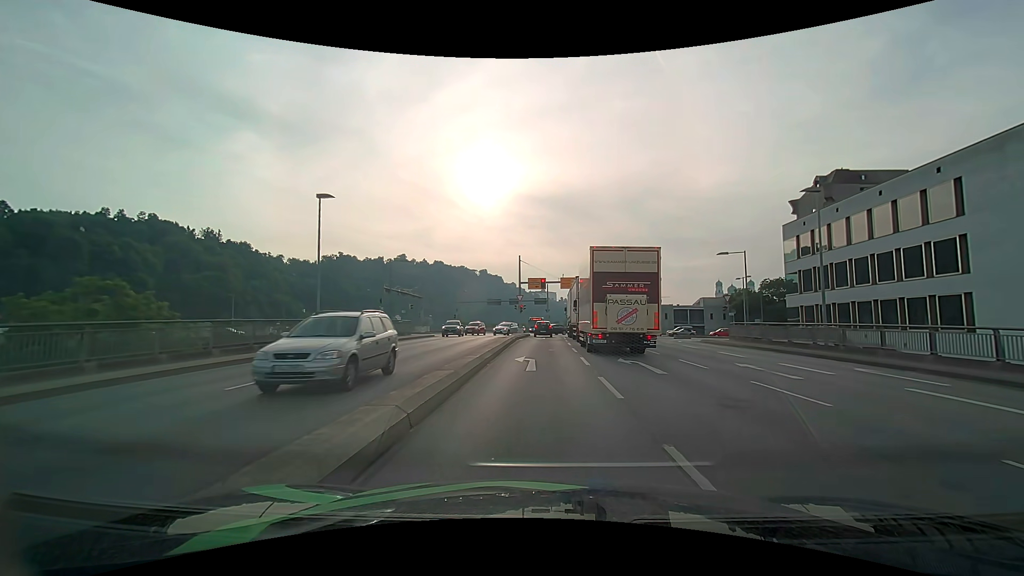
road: primary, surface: asphalt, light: Day
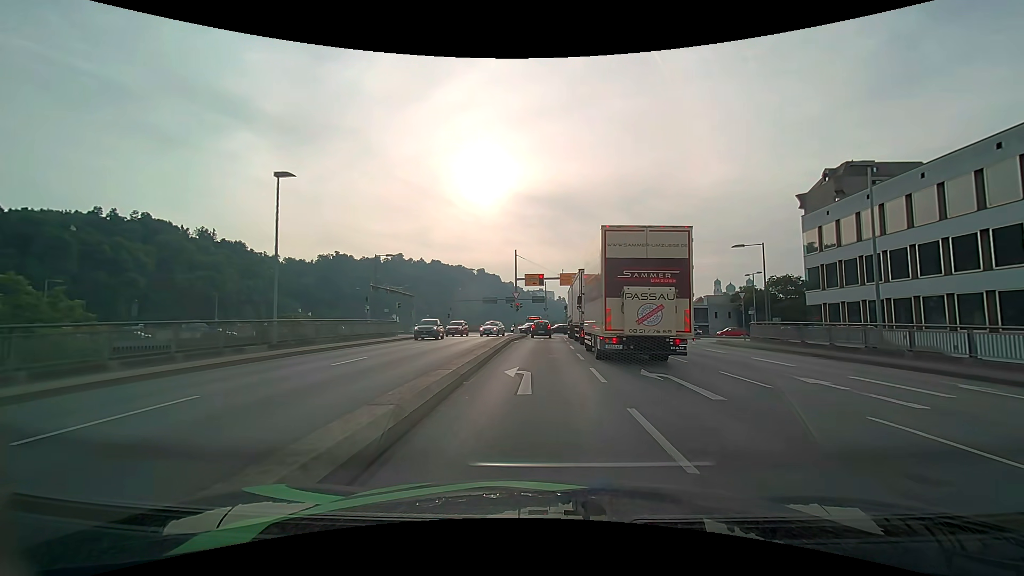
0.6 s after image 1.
(0.0, +3.9) m; 0°
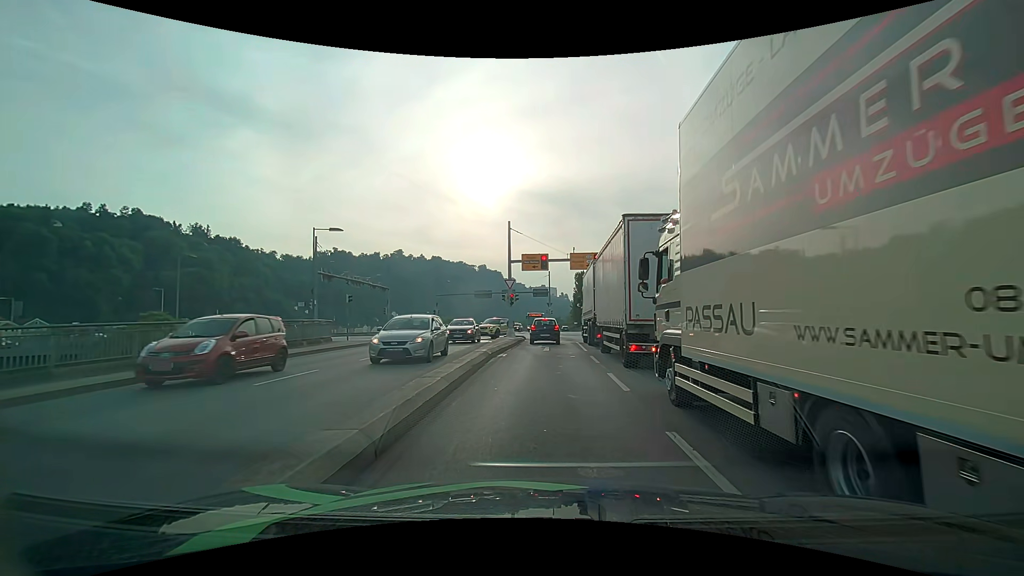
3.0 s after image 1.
(0.0, +13.2) m; -1°
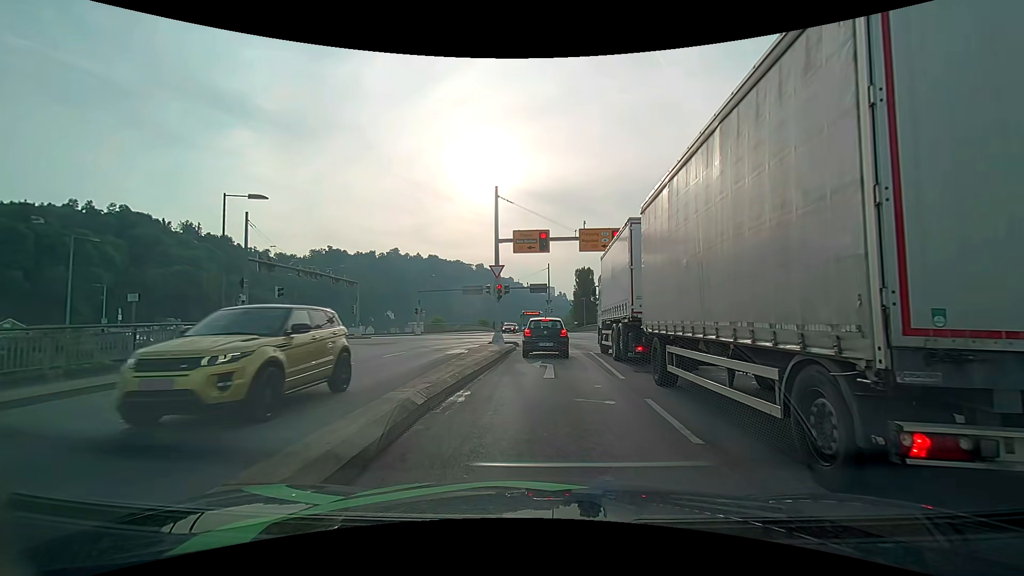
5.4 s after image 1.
(+0.1, +9.4) m; +2°
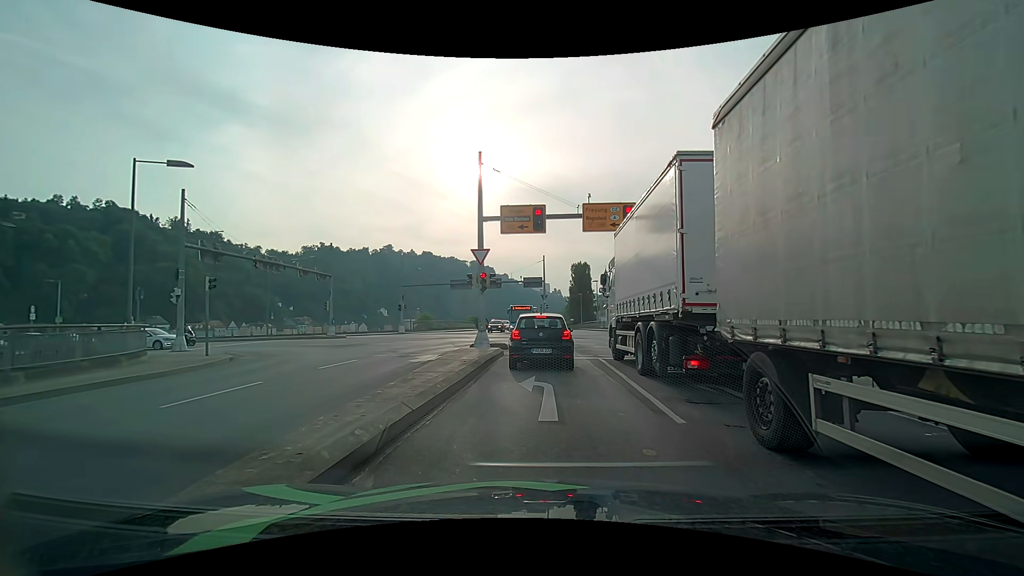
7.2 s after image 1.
(-0.1, +5.0) m; 0°
